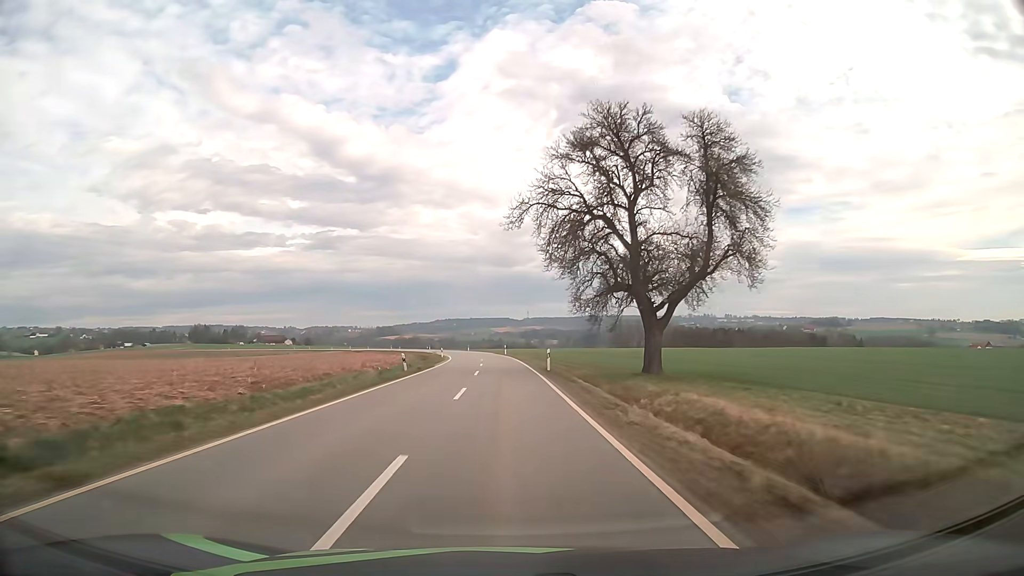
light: Day
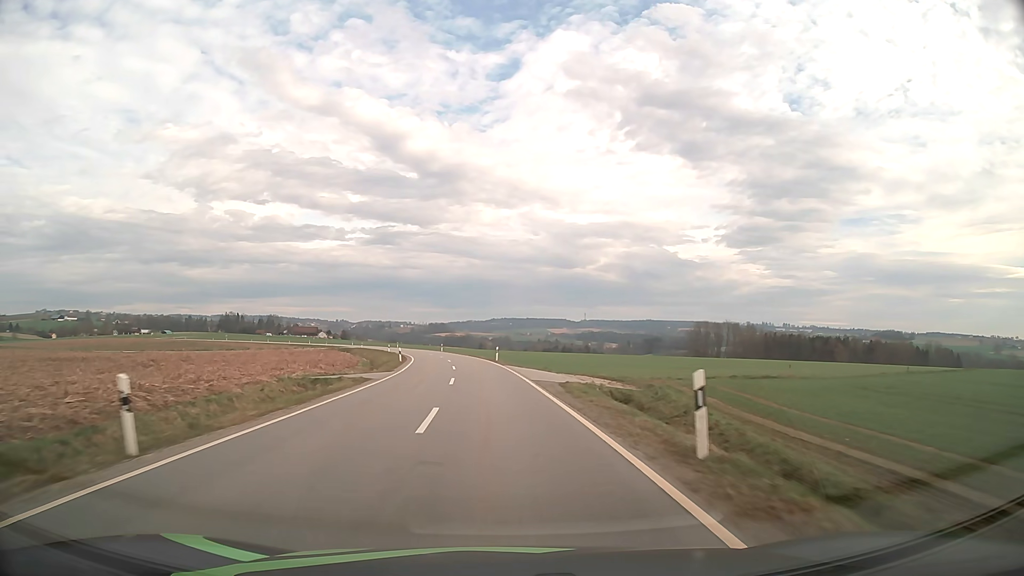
(-1.6, +67.4) m; -5°
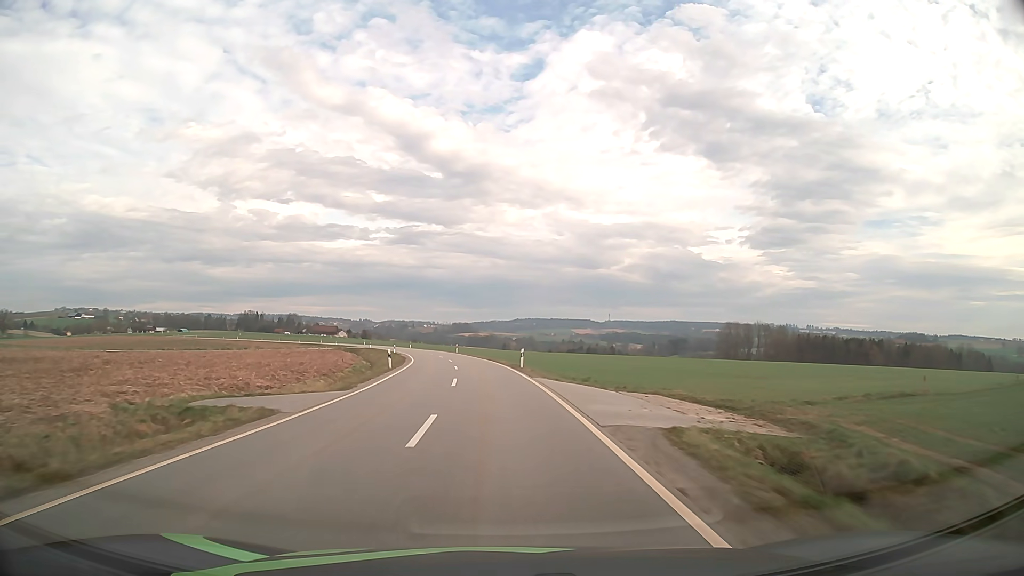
(-0.2, +13.4) m; -2°
(0, +10) (0, +20) (-1, +30) (-2, +40) (-3, +50) (-4, +60) (-6, +70) (-8, +79) (-10, +89) (-13, +99) m
